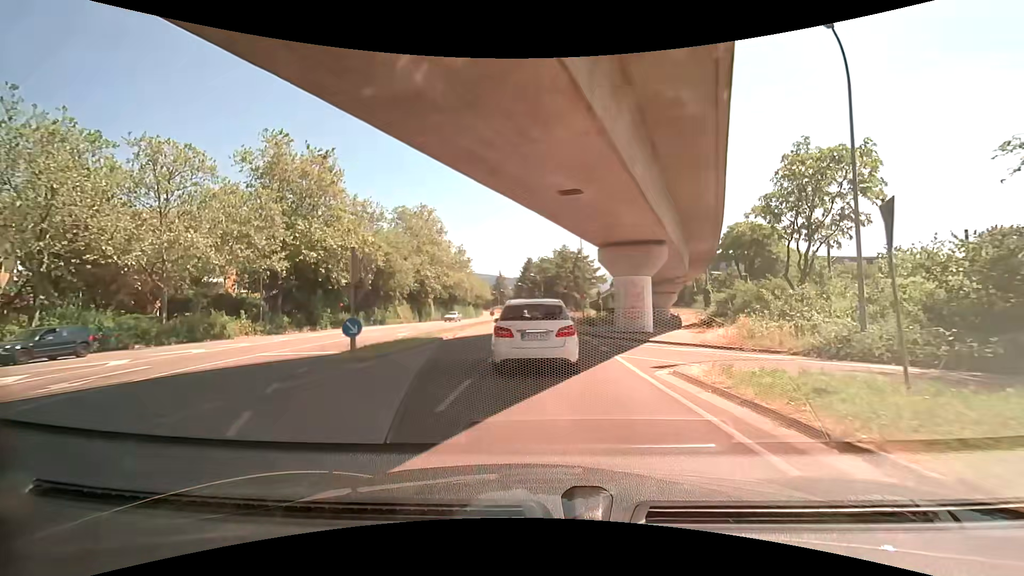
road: tertiary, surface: asphalt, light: Day
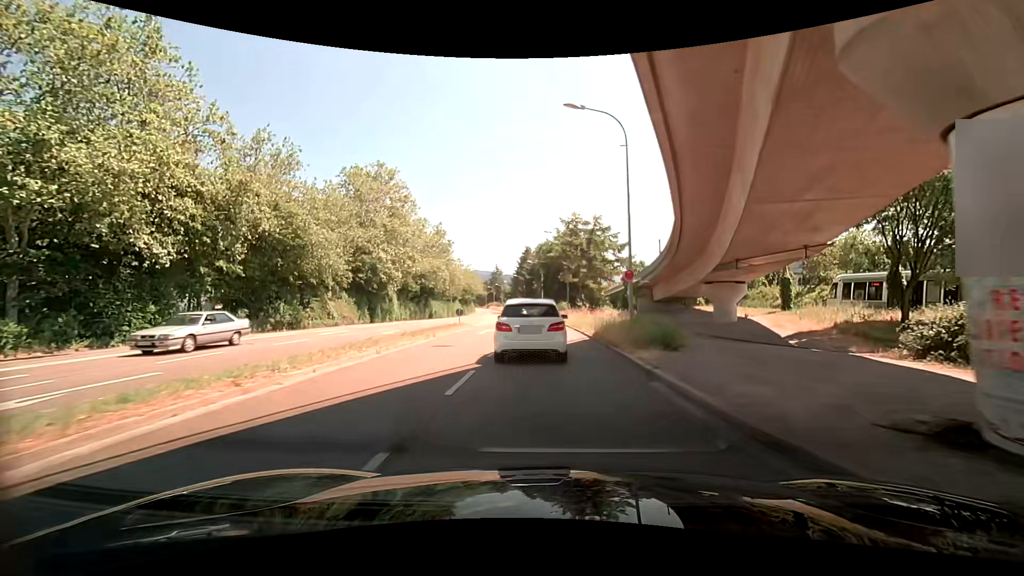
(-0.2, +23.2) m; 0°
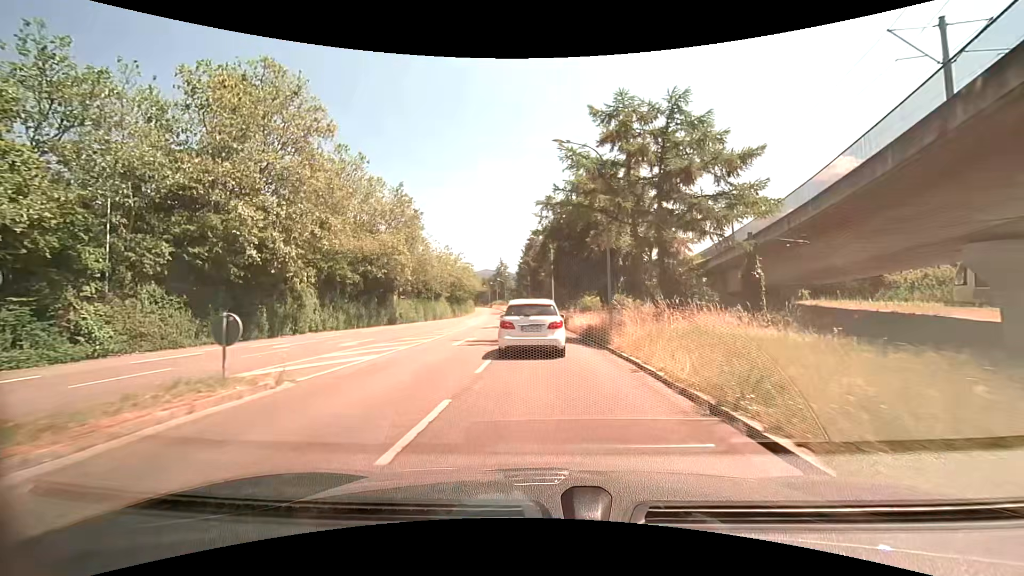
(-0.1, +27.4) m; -2°
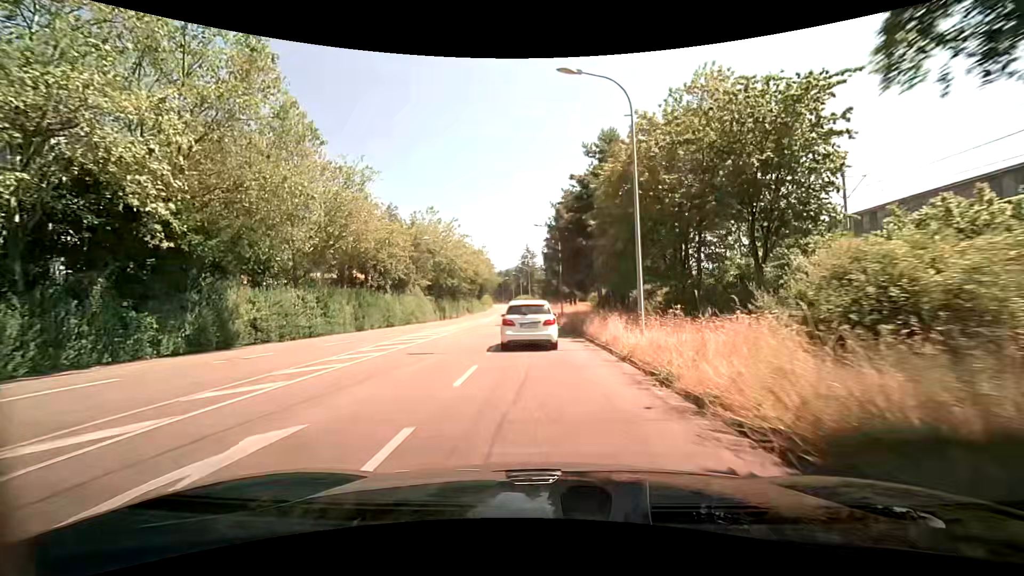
(-0.8, +37.9) m; -3°
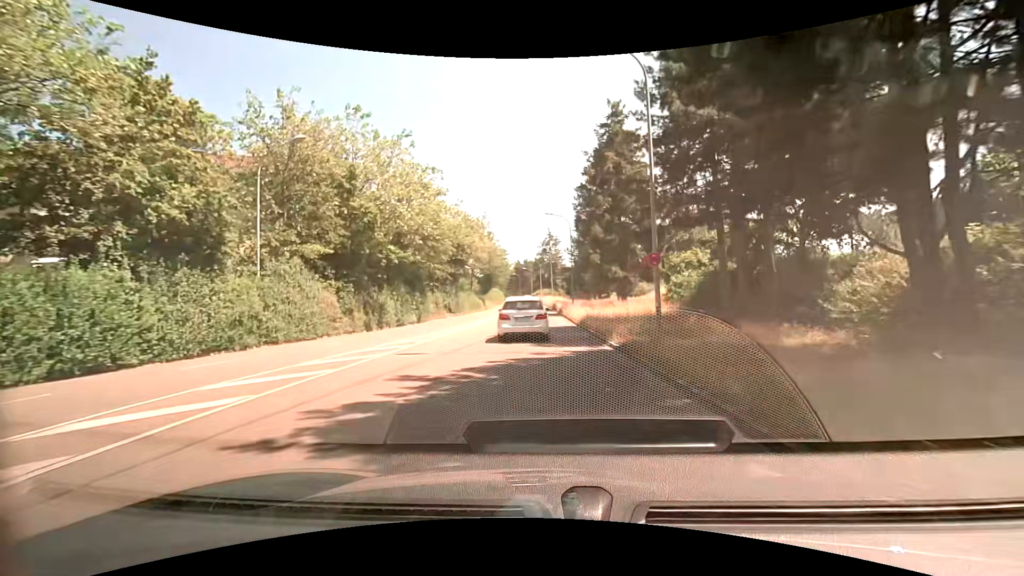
(-0.9, +32.7) m; -3°
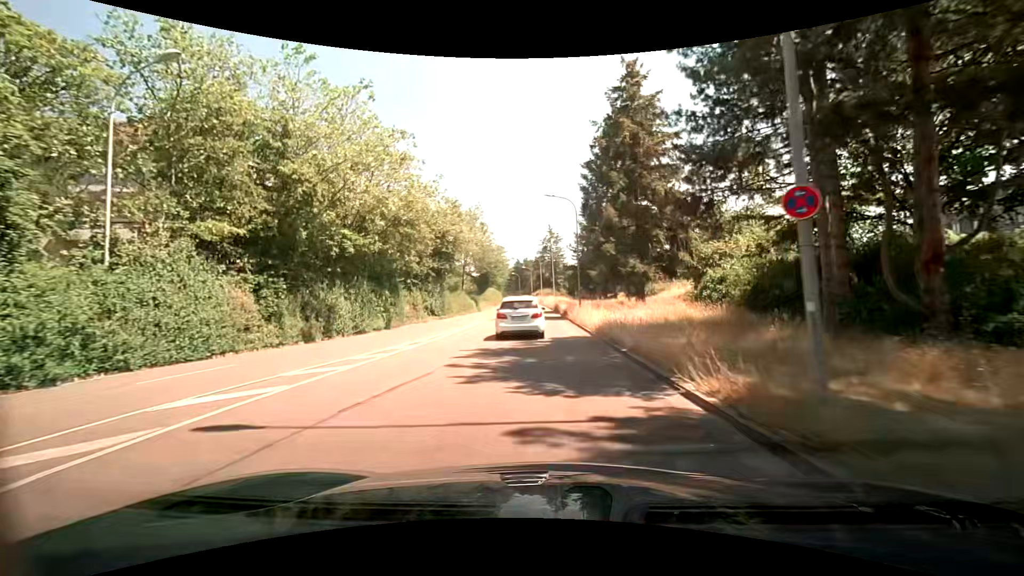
(0.0, +8.0) m; 0°
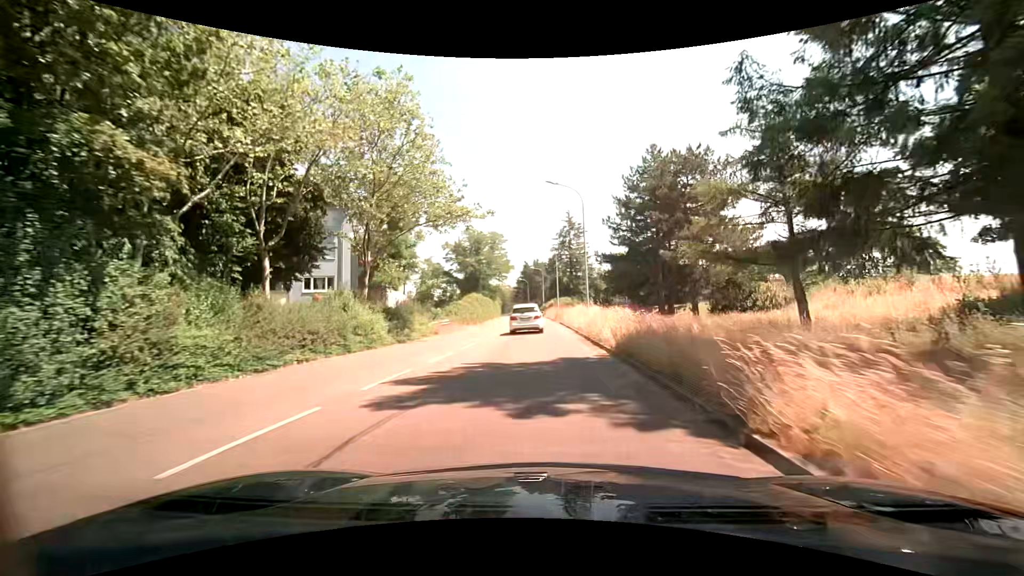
(-0.6, +37.6) m; -2°
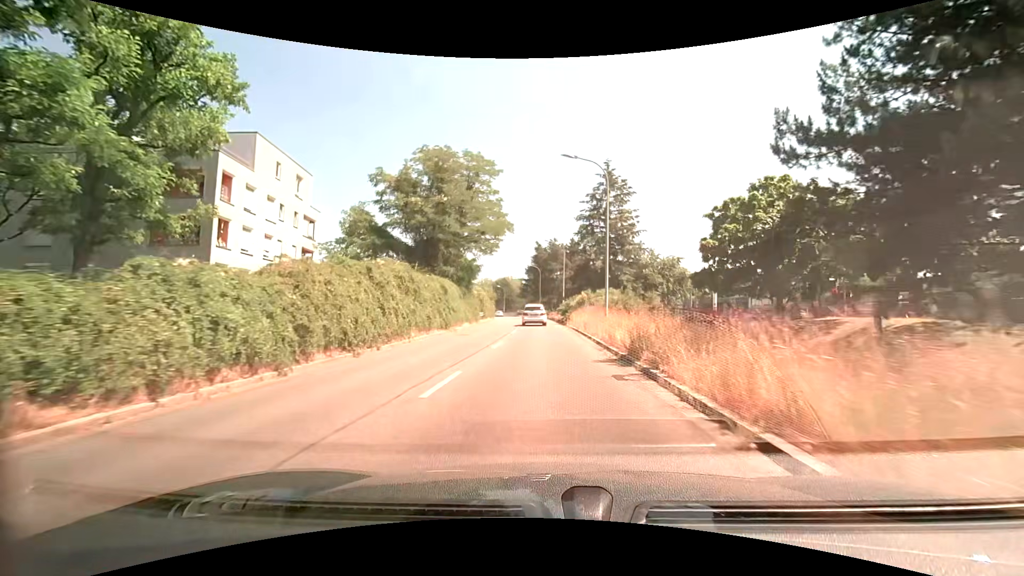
(-0.7, +37.3) m; -2°
(0, +10) (0, +20) (0, +30) (0, +40) (0, +50) (-1, +60) (-1, +70) (-2, +80) (-3, +90) (-5, +100) m
